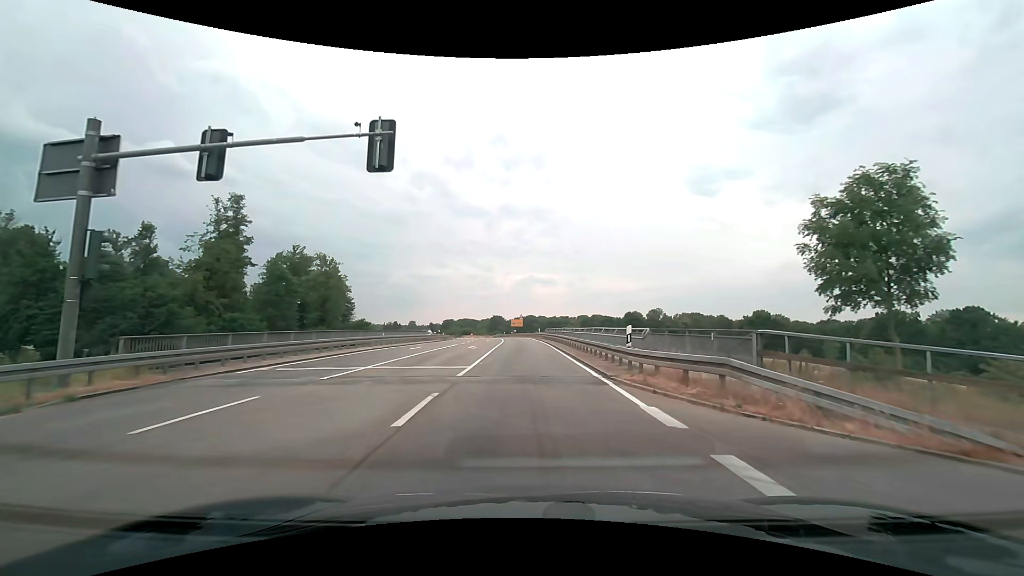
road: secondary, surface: asphalt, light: Day
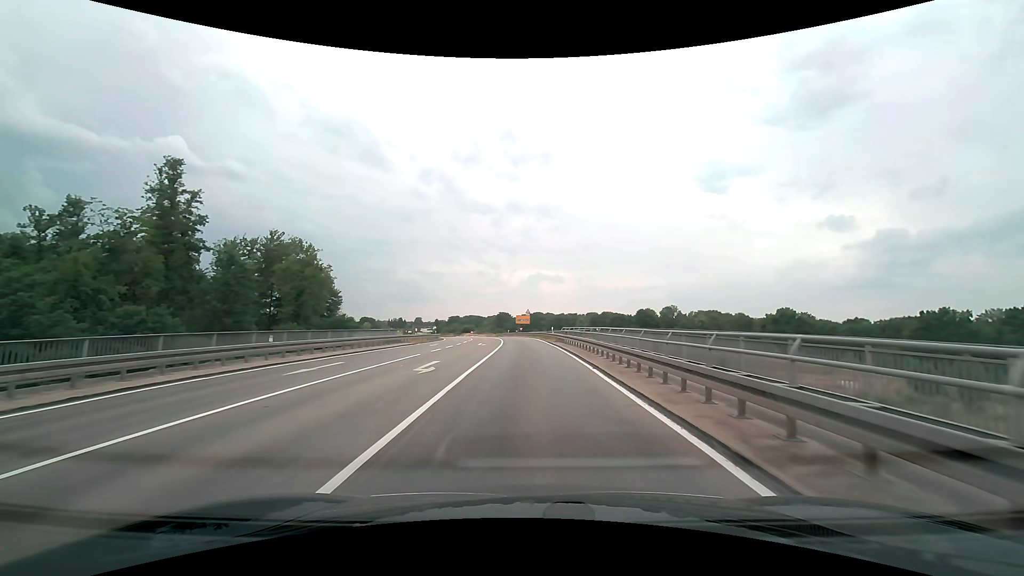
(0.0, +16.8) m; 0°
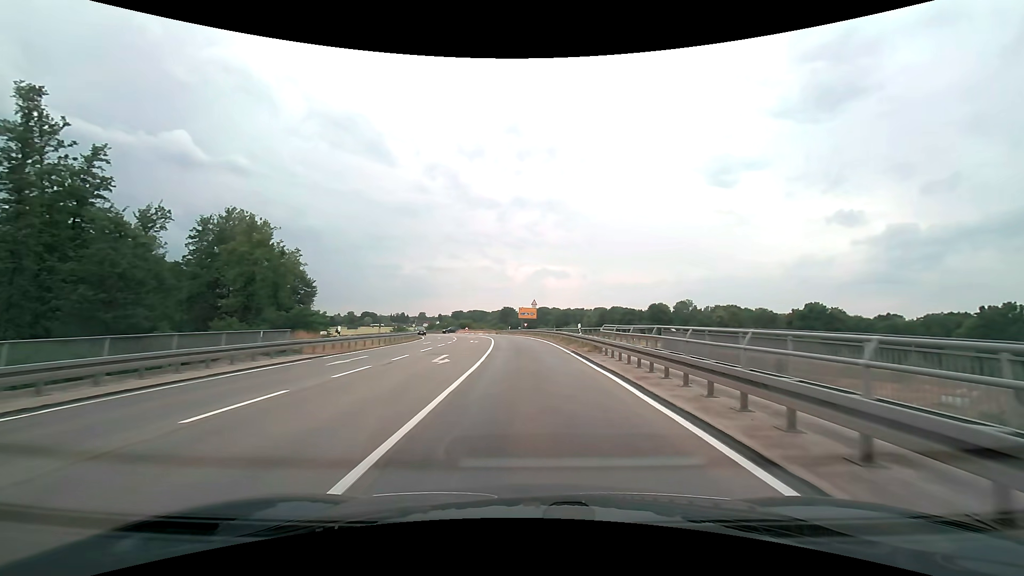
(-0.1, +20.0) m; -1°
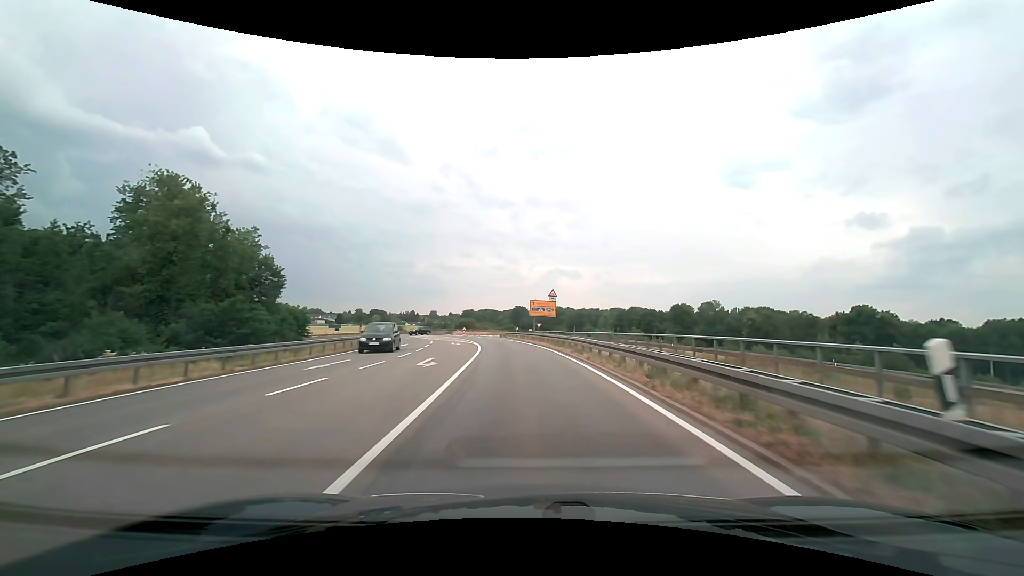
(-0.2, +21.6) m; -1°
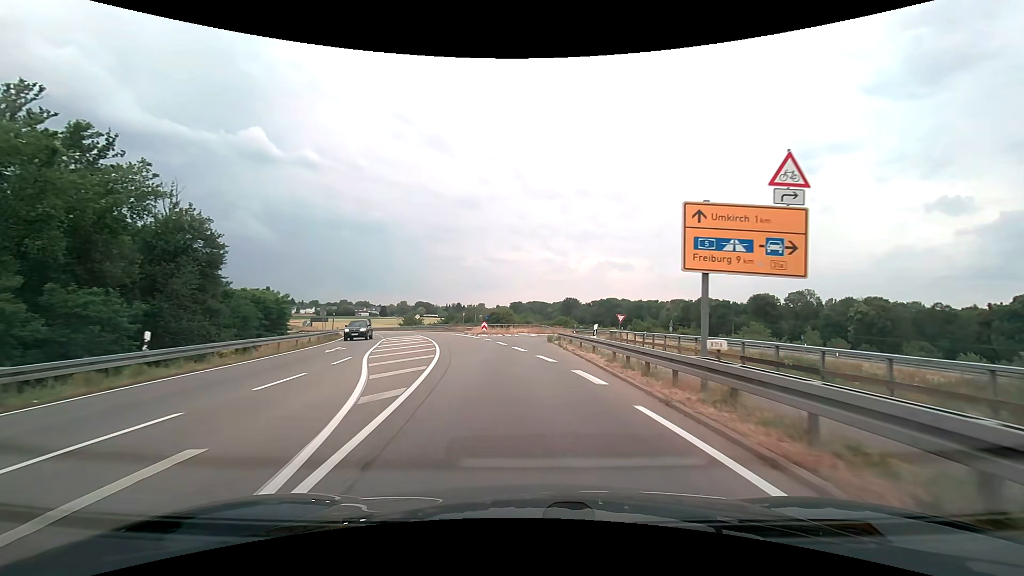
(-1.9, +35.5) m; -6°
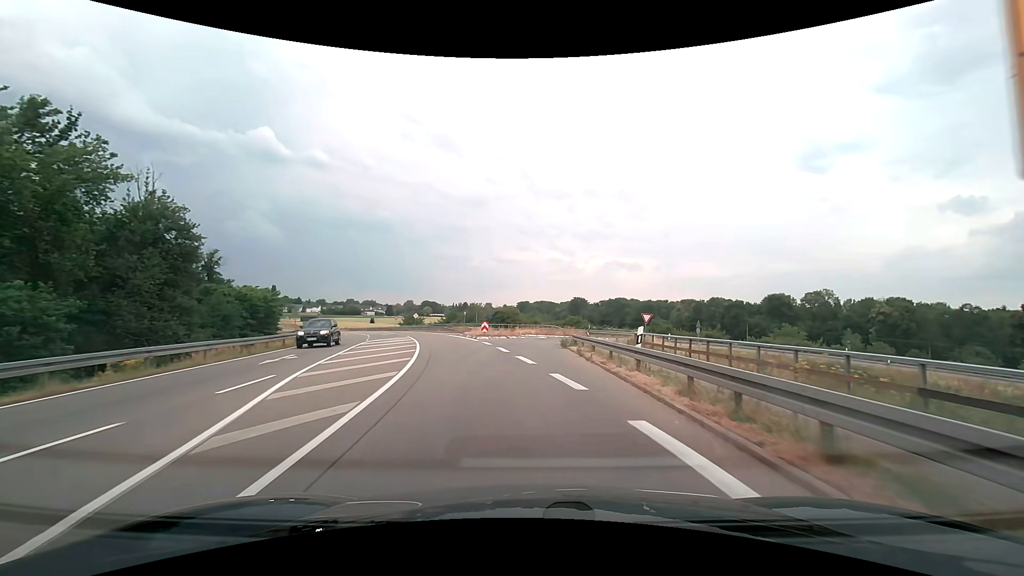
(0.0, +6.6) m; -1°
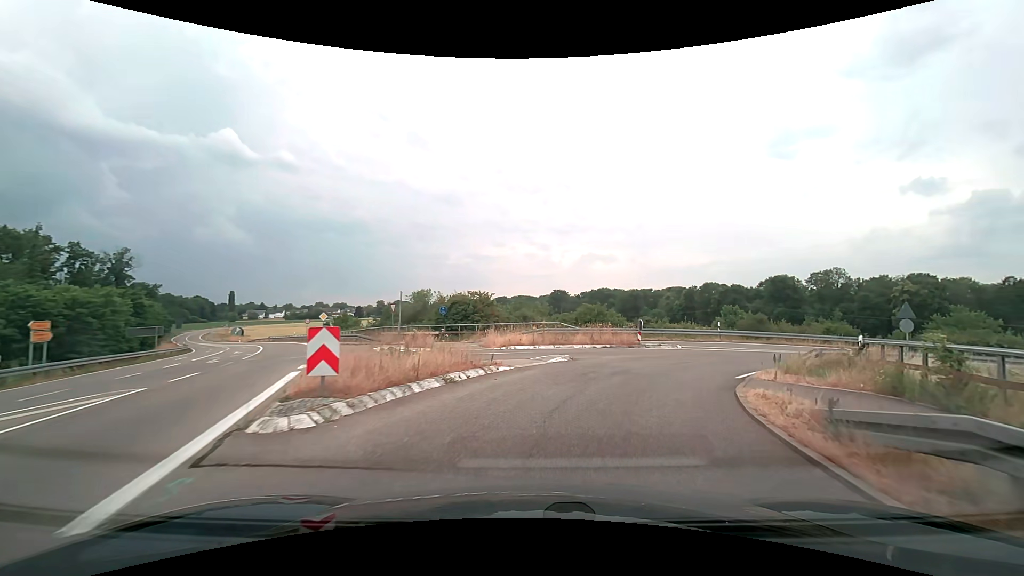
(-0.4, +29.5) m; +2°
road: trunk_link
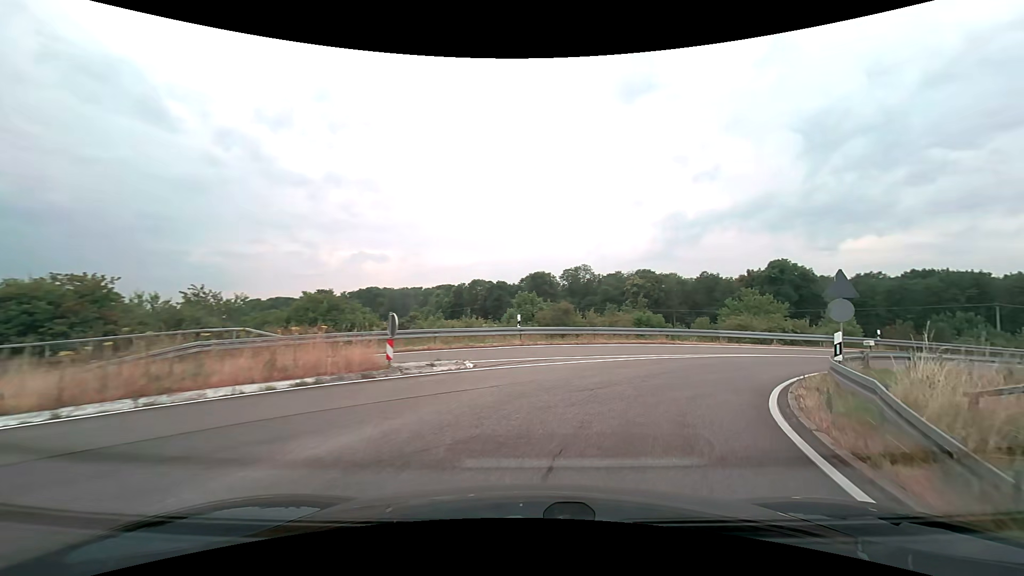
(+3.0, +14.5) m; +27°
(+2, +10) (+7, +18) (+15, +25) (+24, +29) (+33, +31) (+43, +33) (+53, +33) (+63, +33) (+73, +31) (+83, +28) m
